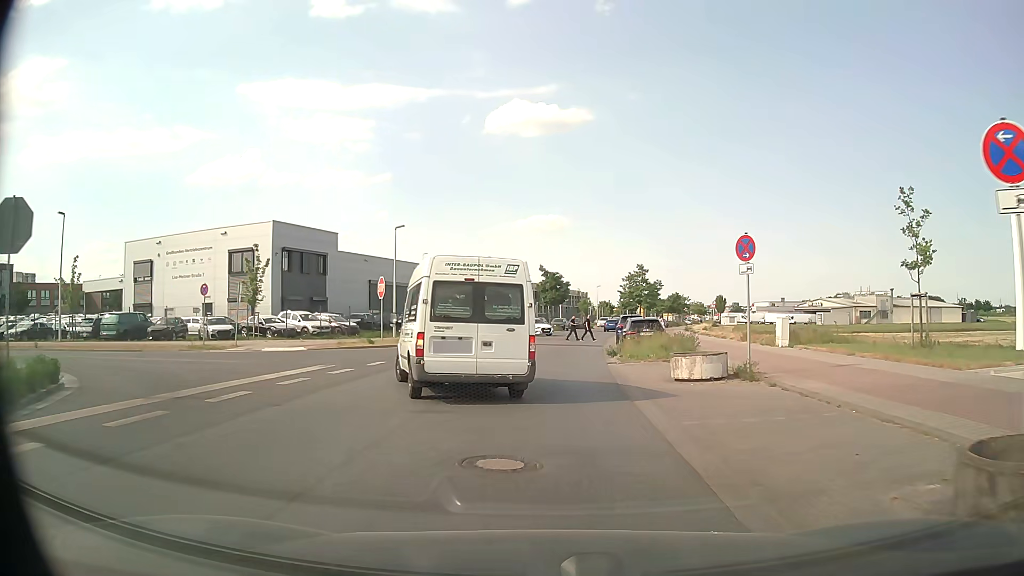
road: tertiary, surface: asphalt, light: Day
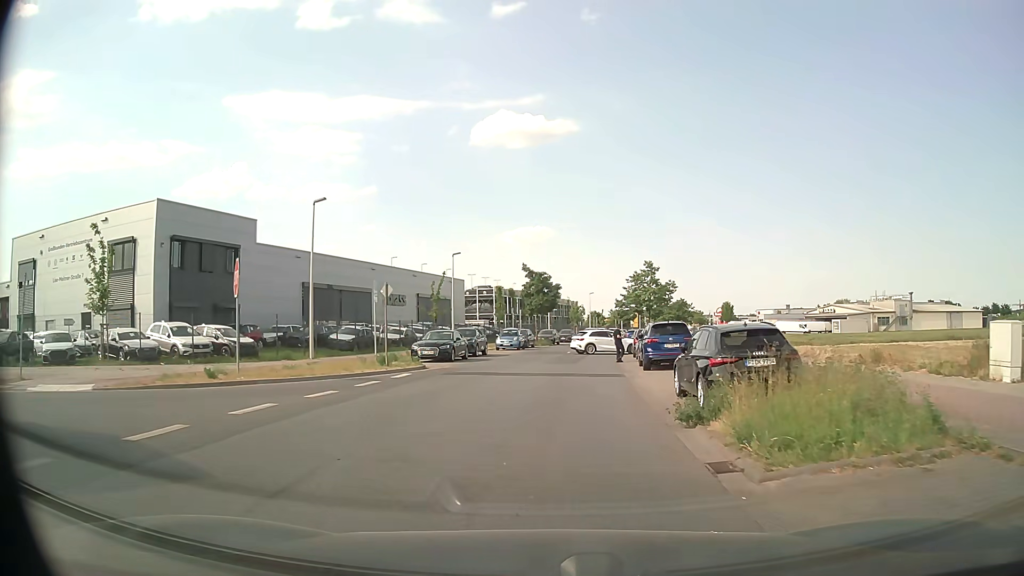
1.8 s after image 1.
(+0.2, +14.9) m; +1°
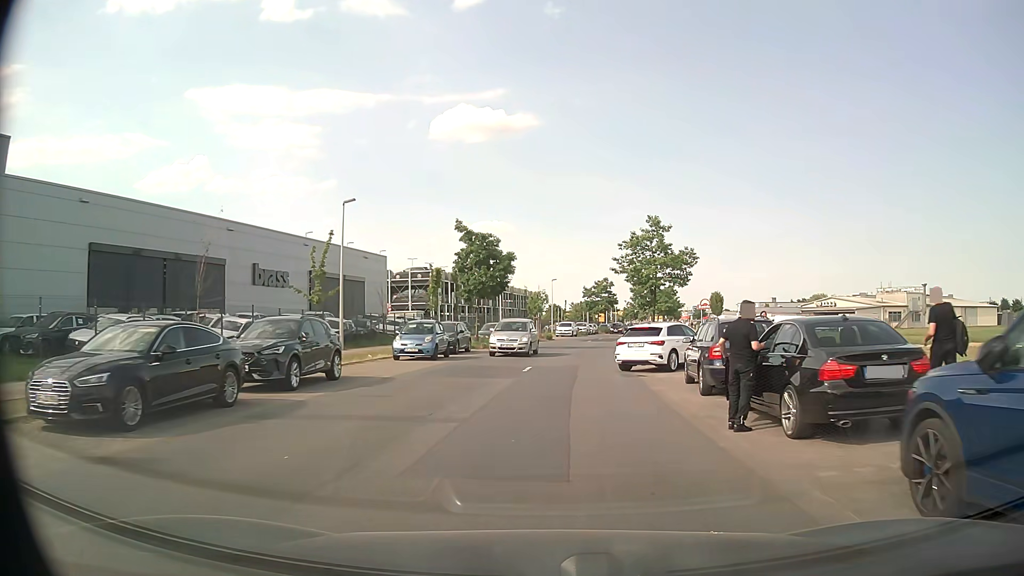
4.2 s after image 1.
(+0.6, +21.8) m; +3°
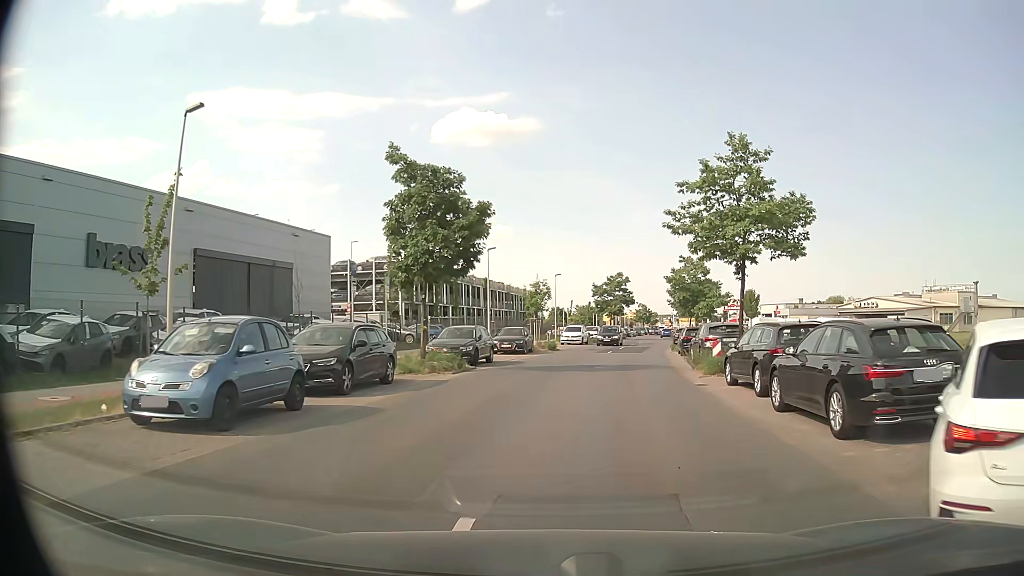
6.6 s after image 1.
(+0.3, +16.9) m; 0°
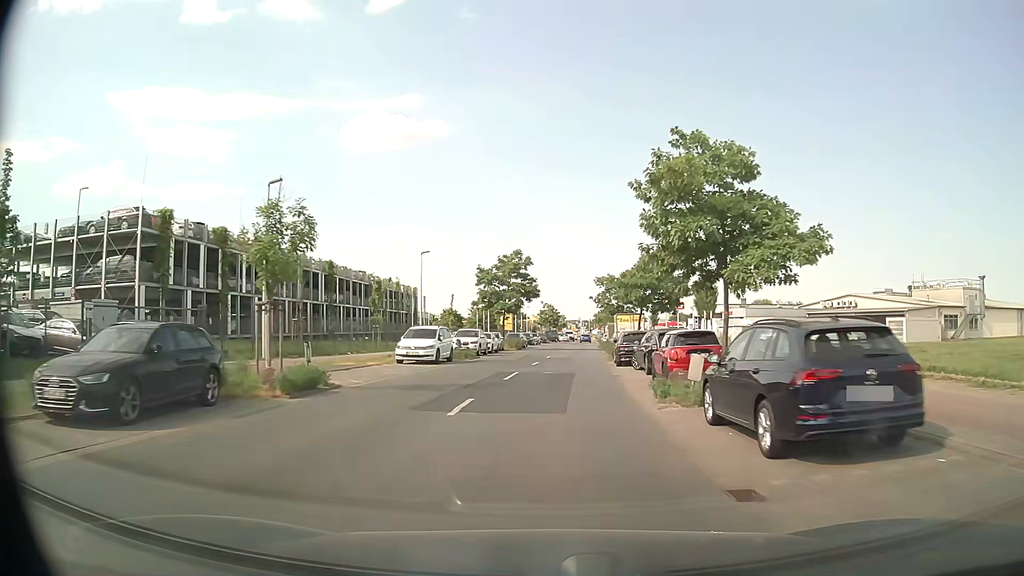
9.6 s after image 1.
(+3.4, +28.0) m; +8°
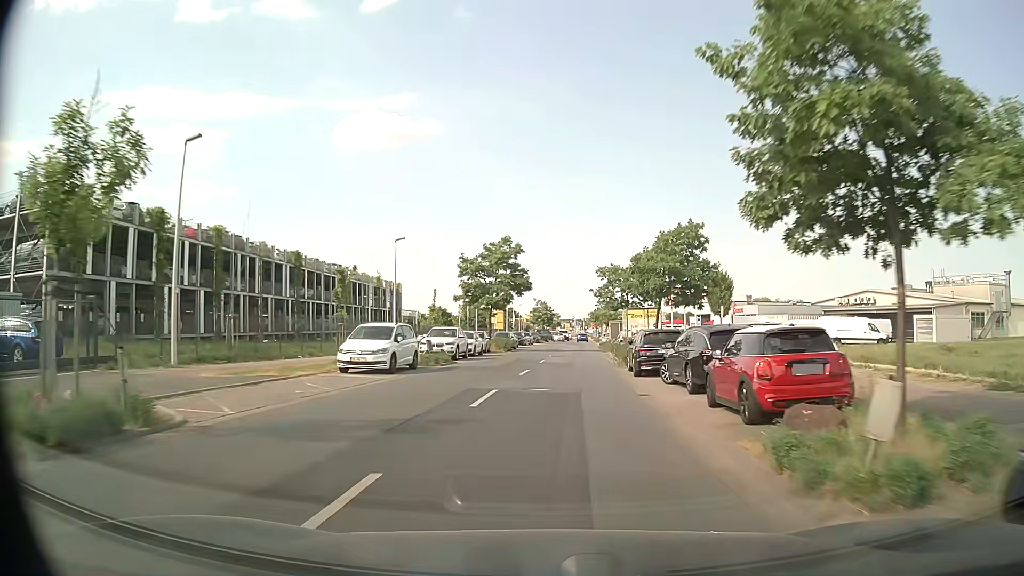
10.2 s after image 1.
(+0.1, +7.6) m; +1°
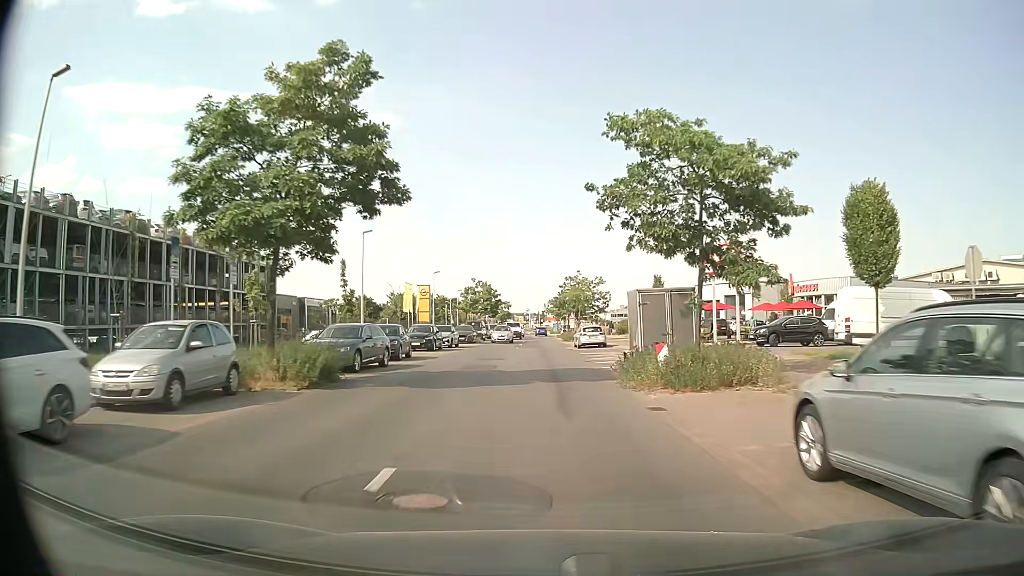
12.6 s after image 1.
(+1.3, +34.1) m; +4°
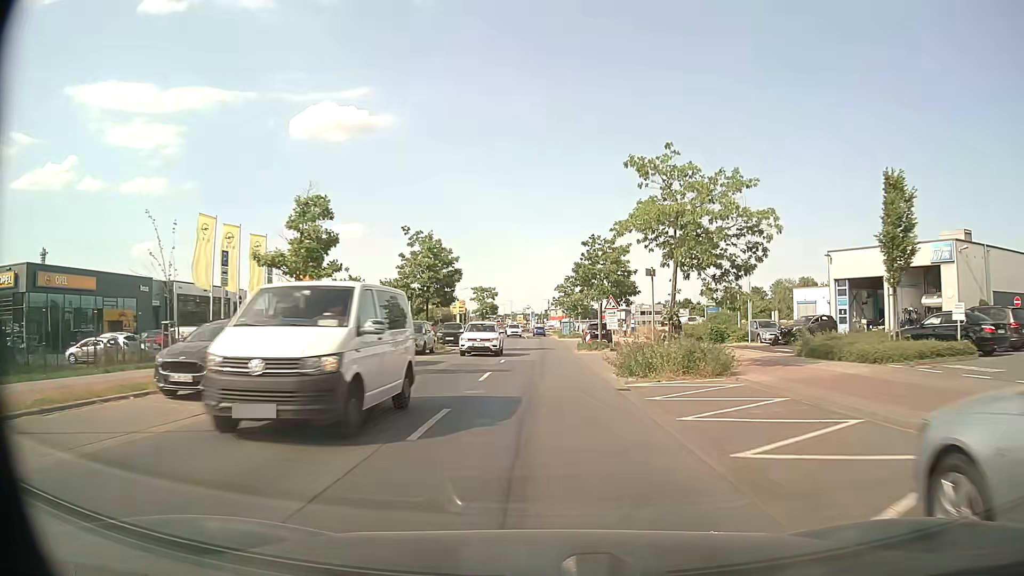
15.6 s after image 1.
(-0.1, +42.8) m; 0°
(0, +10) (0, +20) (0, +30) (0, +40) (0, +50) (0, +60) (0, +70) (-1, +80) (-1, +90) (-1, +100) m
